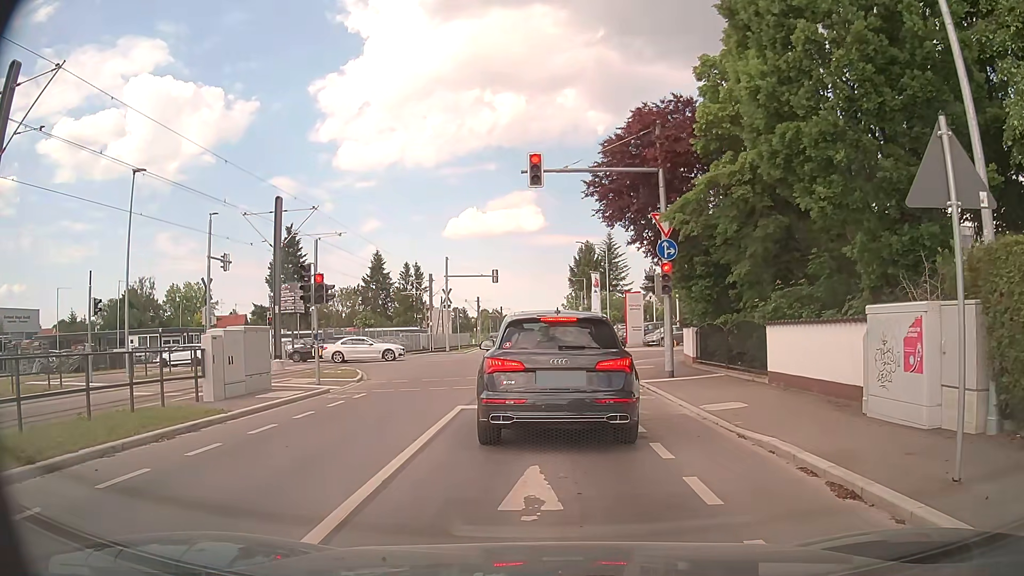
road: residential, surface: asphalt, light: Day
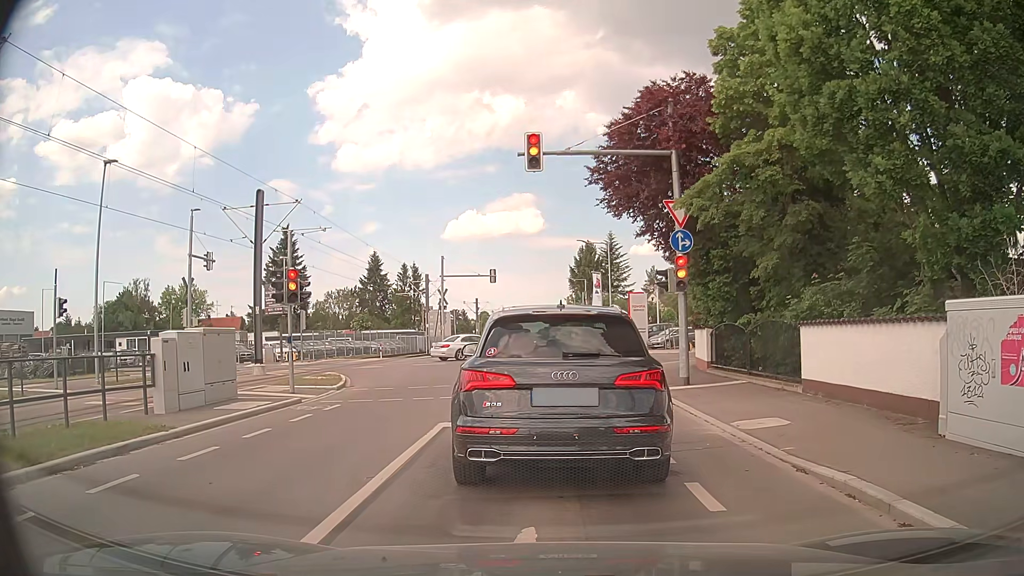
(+0.1, +2.0) m; +2°
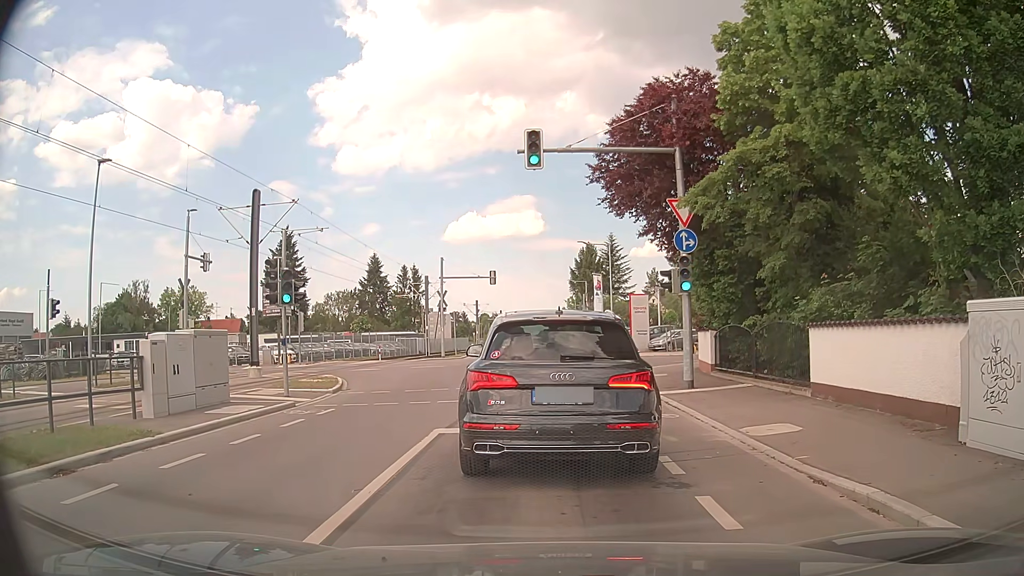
(0.0, +0.4) m; 0°
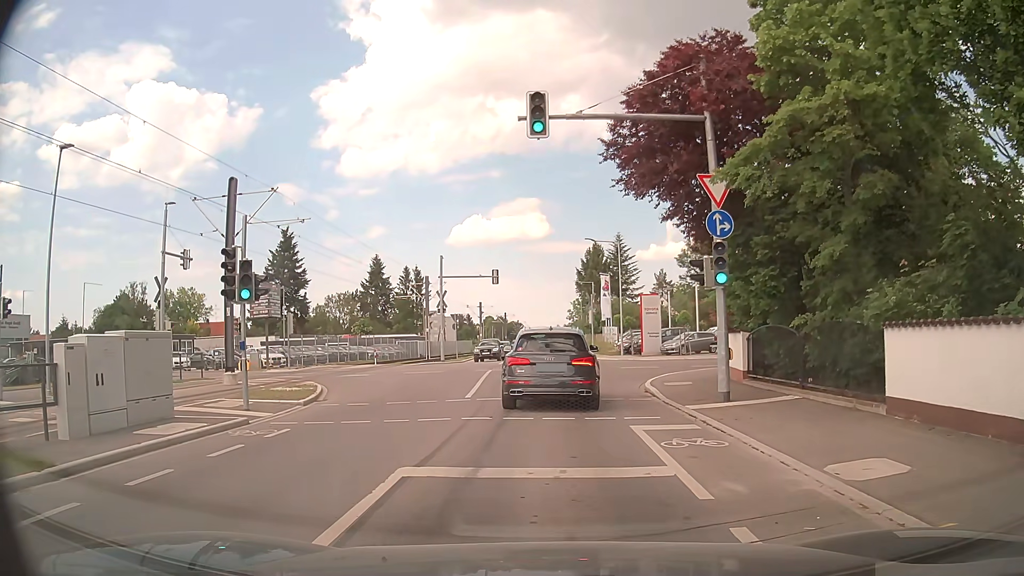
(-0.1, +3.1) m; -3°
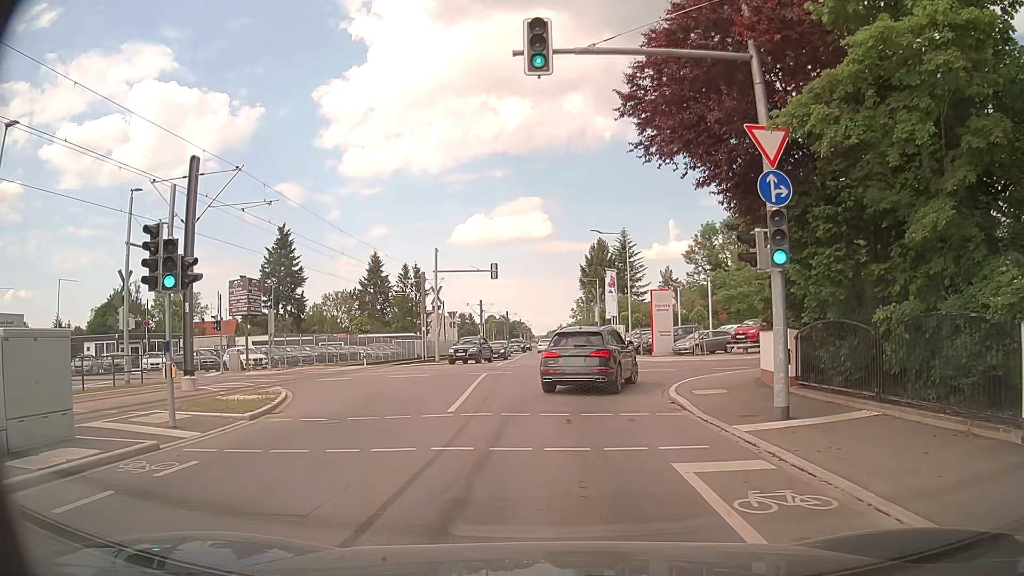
(0.0, +3.6) m; 0°
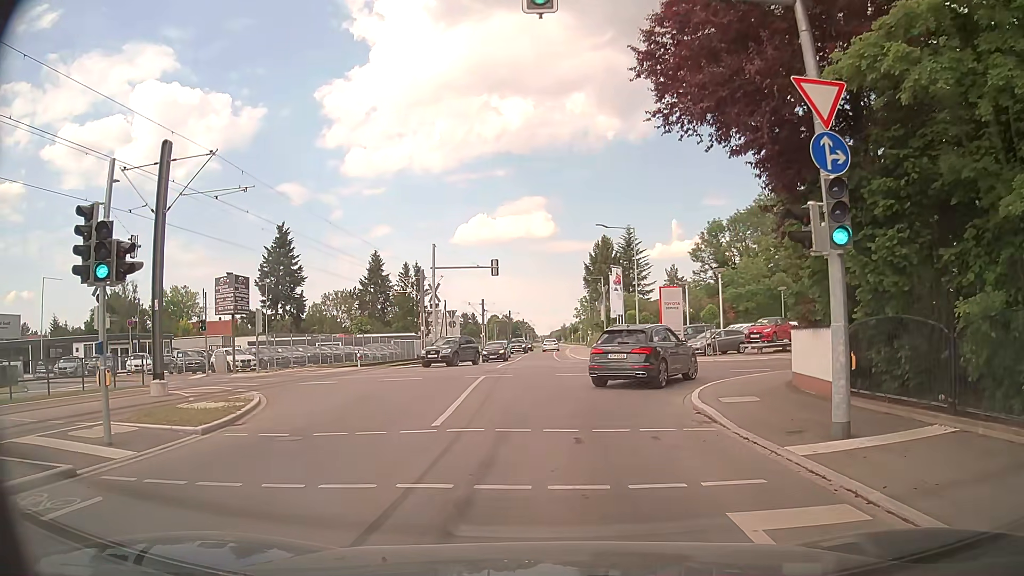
(0.0, +2.2) m; -1°
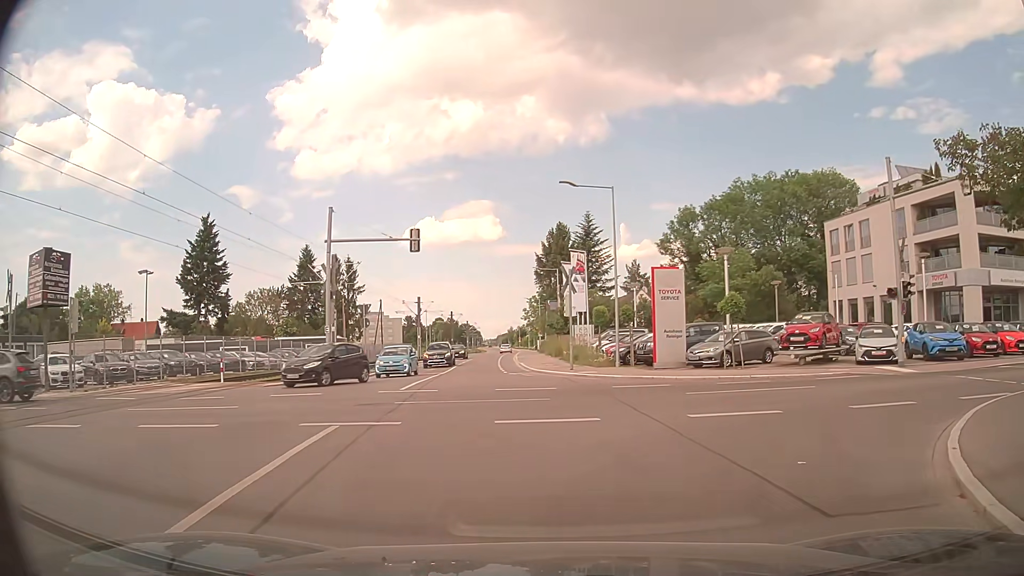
(+0.2, +12.9) m; +5°
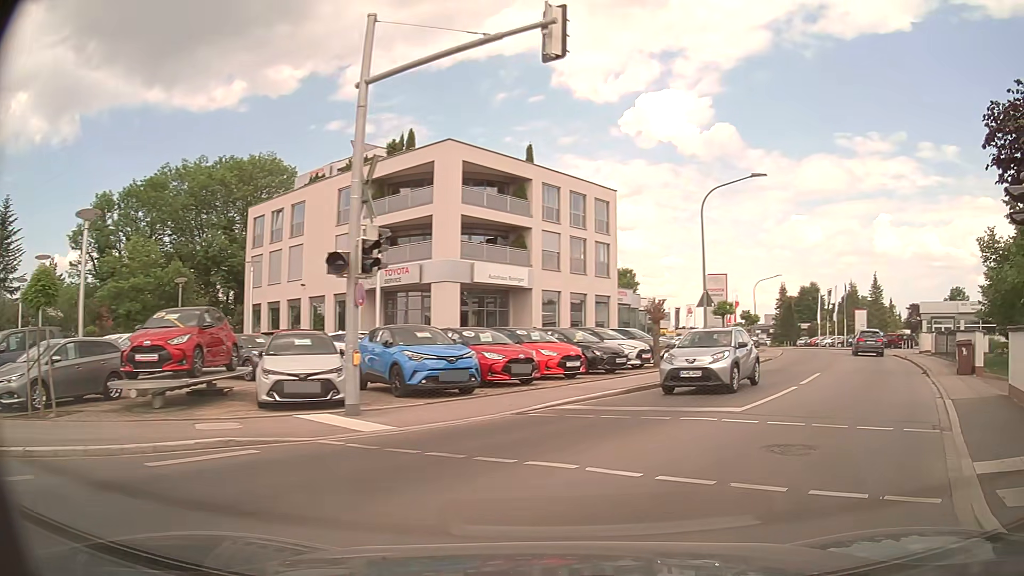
(+4.4, +11.9) m; +49°
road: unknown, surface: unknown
(+3, +9) (+8, +18) (+13, +27) (+17, +36) (+21, +45) (+24, +54) (+27, +64) (+29, +74) (+31, +84) (+31, +94) m
